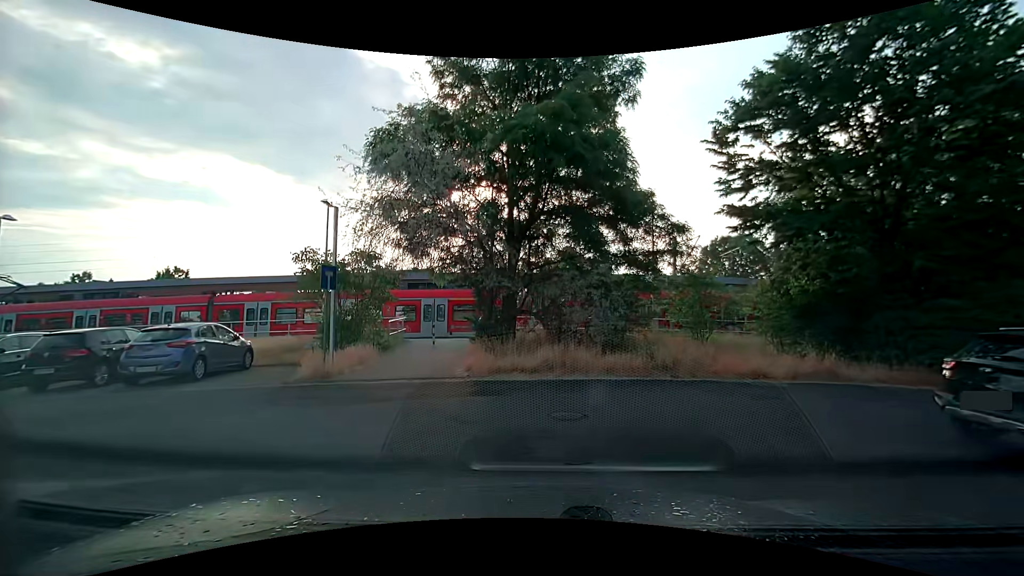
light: Day
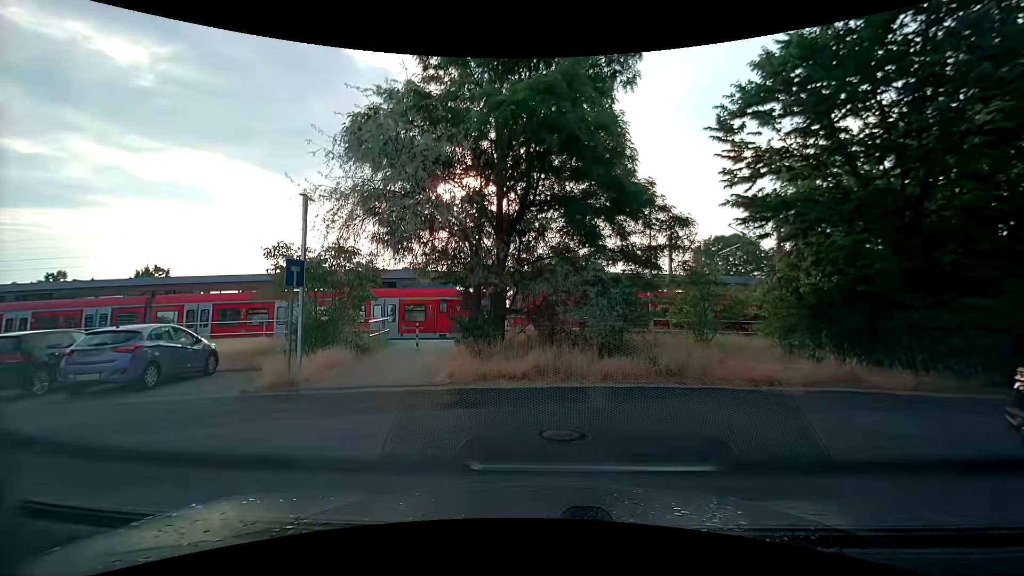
(0.0, +1.2) m; 0°
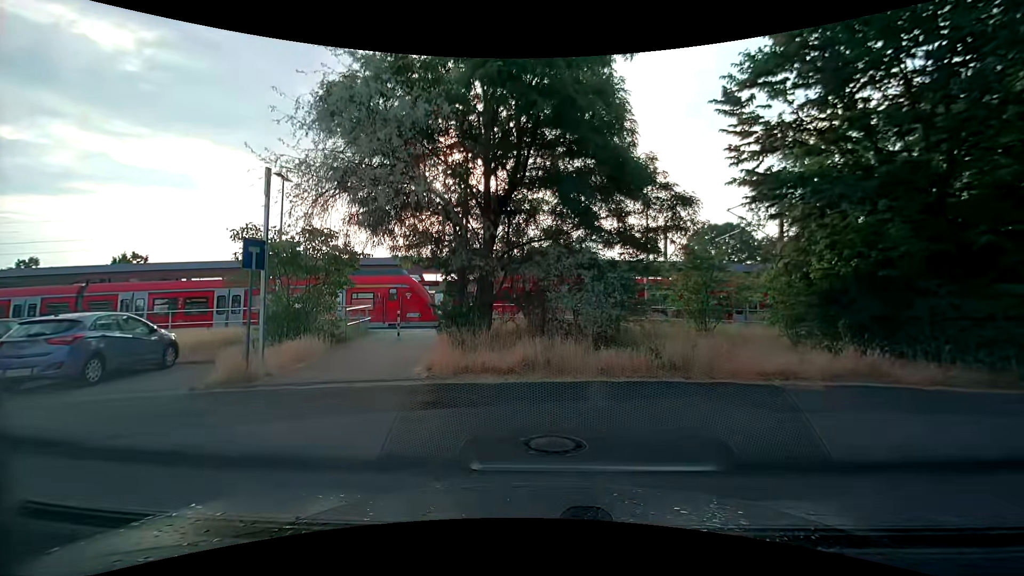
(0.0, +1.1) m; +1°
